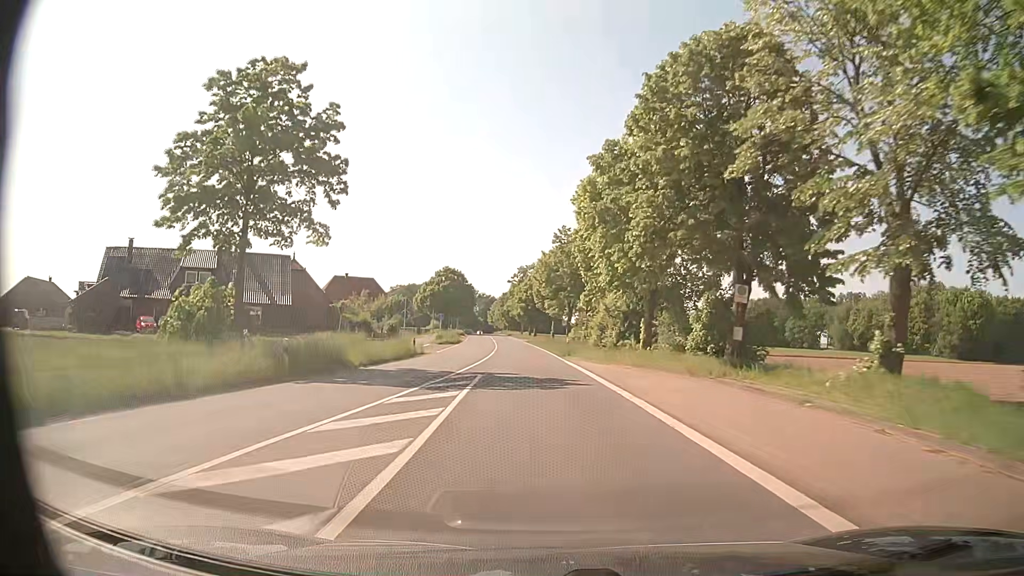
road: secondary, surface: asphalt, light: Day
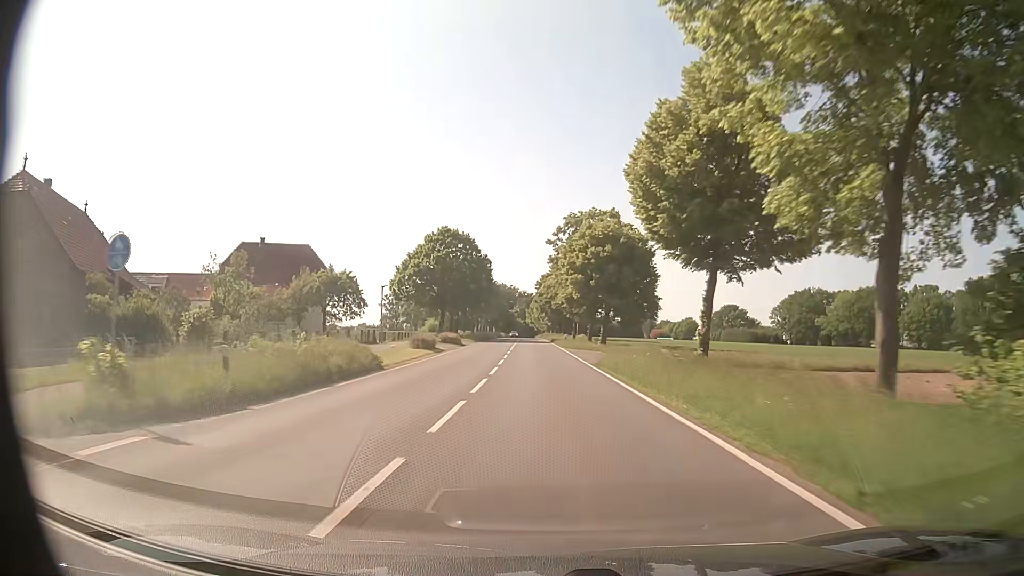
(-2.7, +56.7) m; -4°
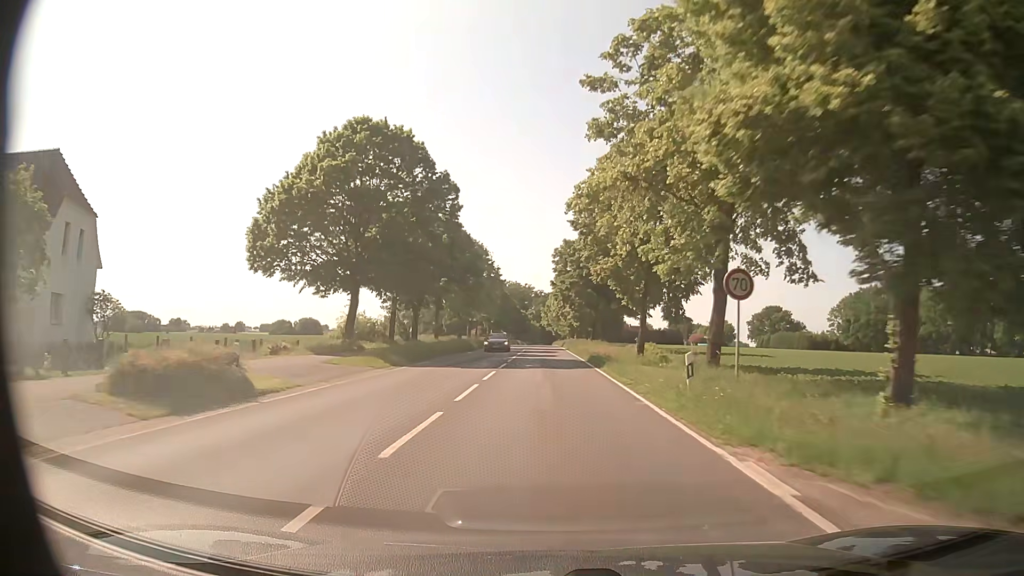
(-0.5, +44.5) m; -1°
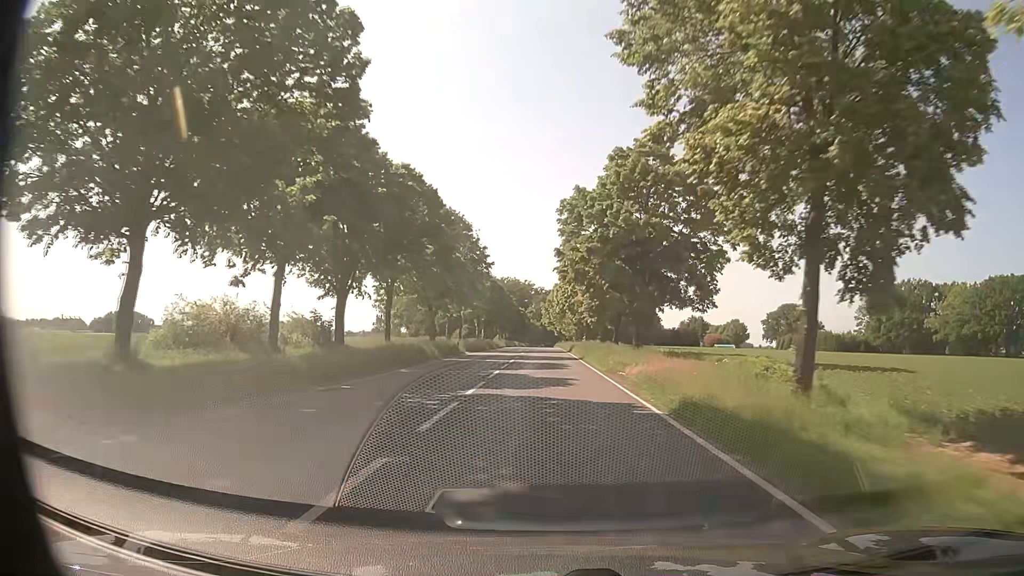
(-0.1, +22.3) m; -1°
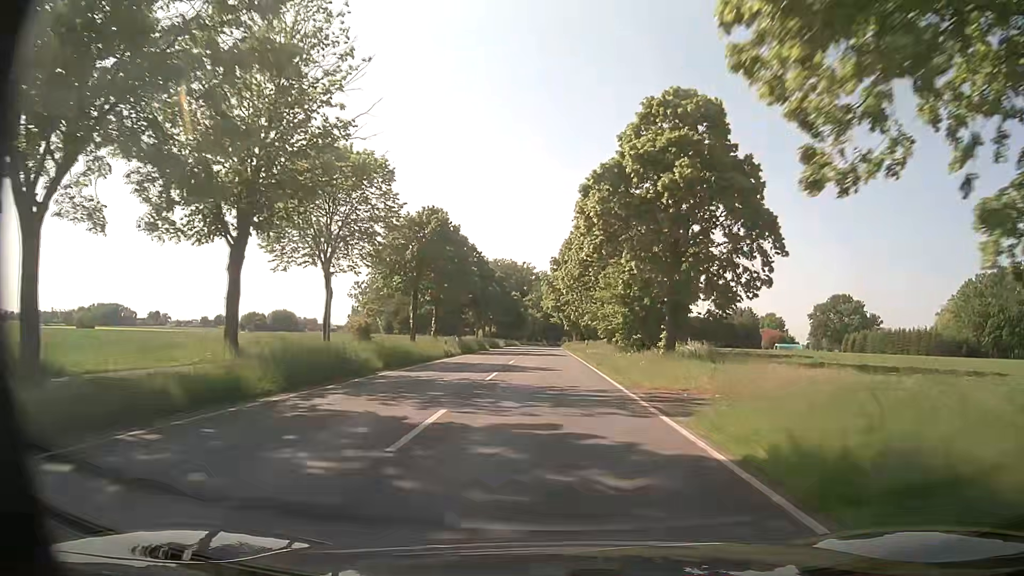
(+0.5, +56.0) m; +1°
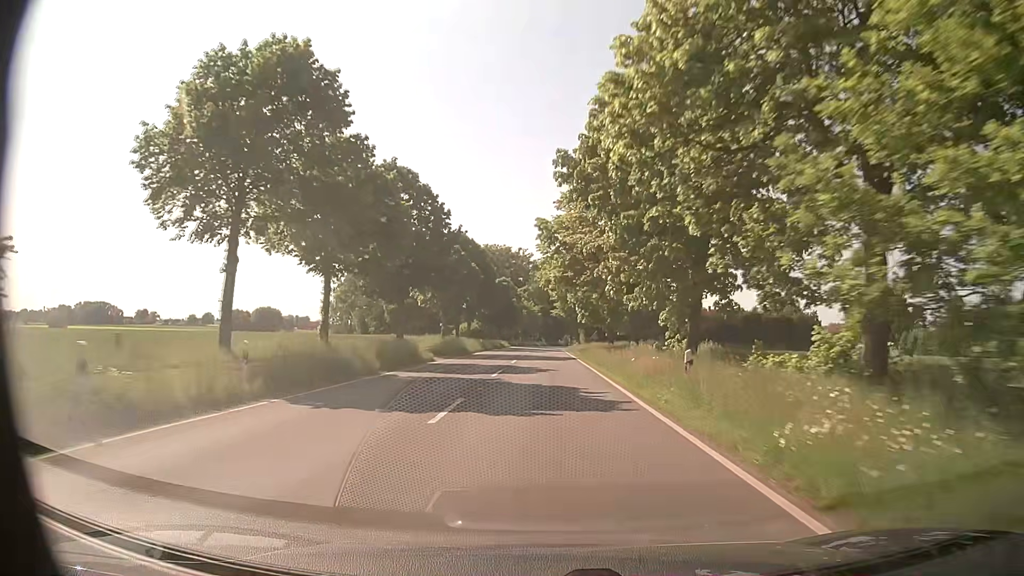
(-0.1, +34.1) m; 0°
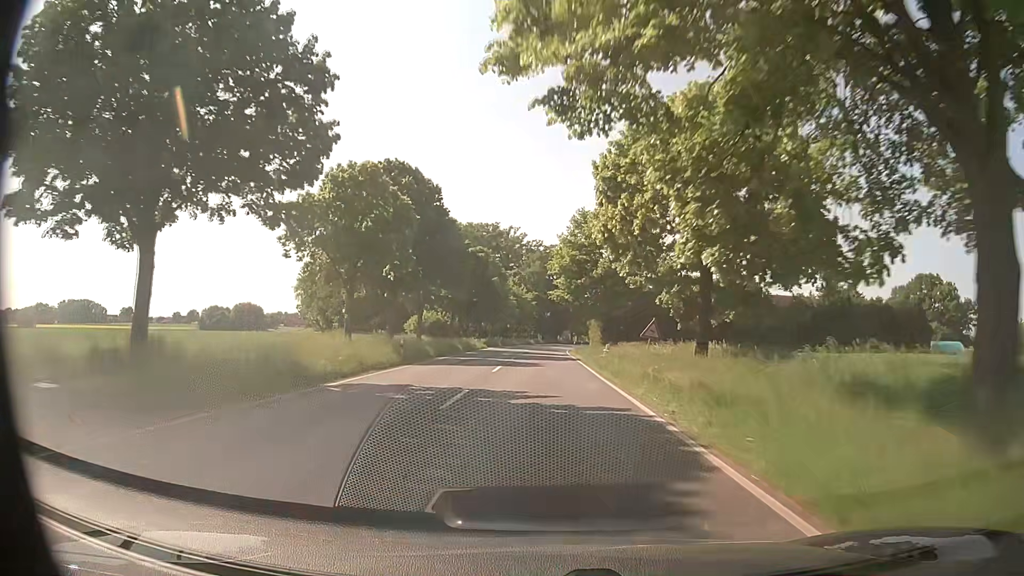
(0.0, +34.3) m; +1°
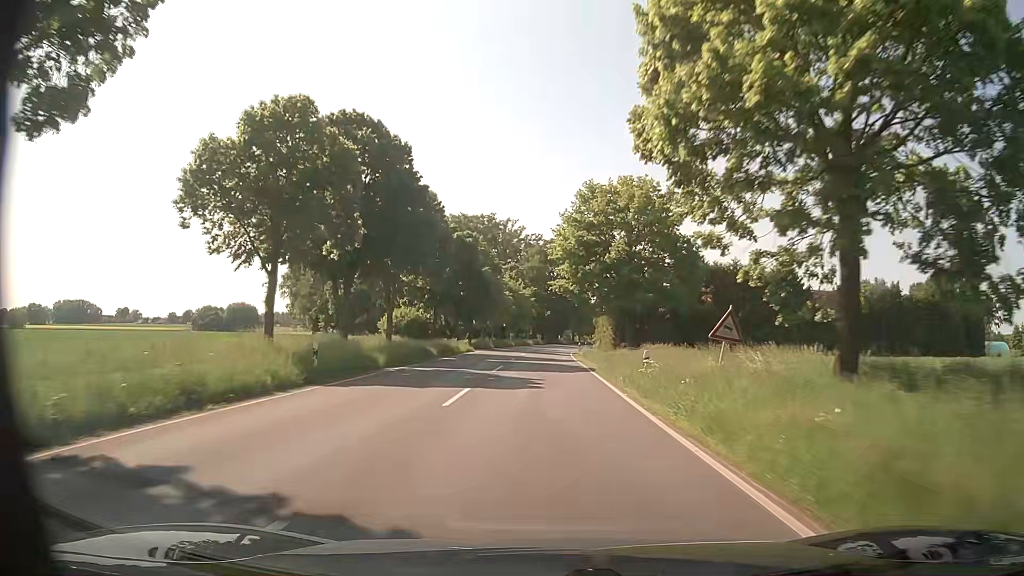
(-0.1, +11.5) m; -1°
(0, +10) (0, +20) (0, +30) (0, +40) (0, +50) (+1, +60) (+1, +70) (+2, +80) (+2, +90) (+3, +100) m
